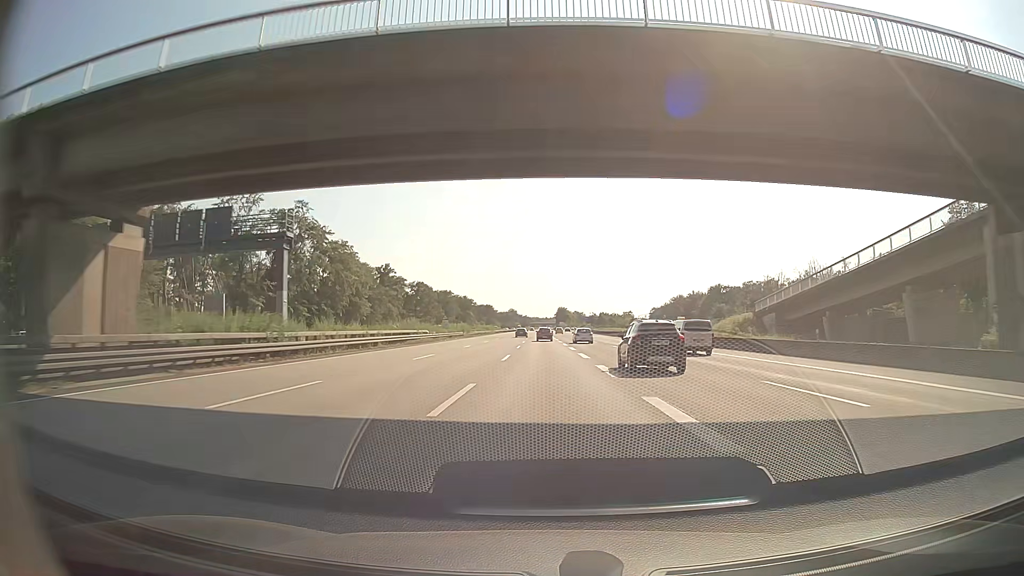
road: motorway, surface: asphalt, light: Day
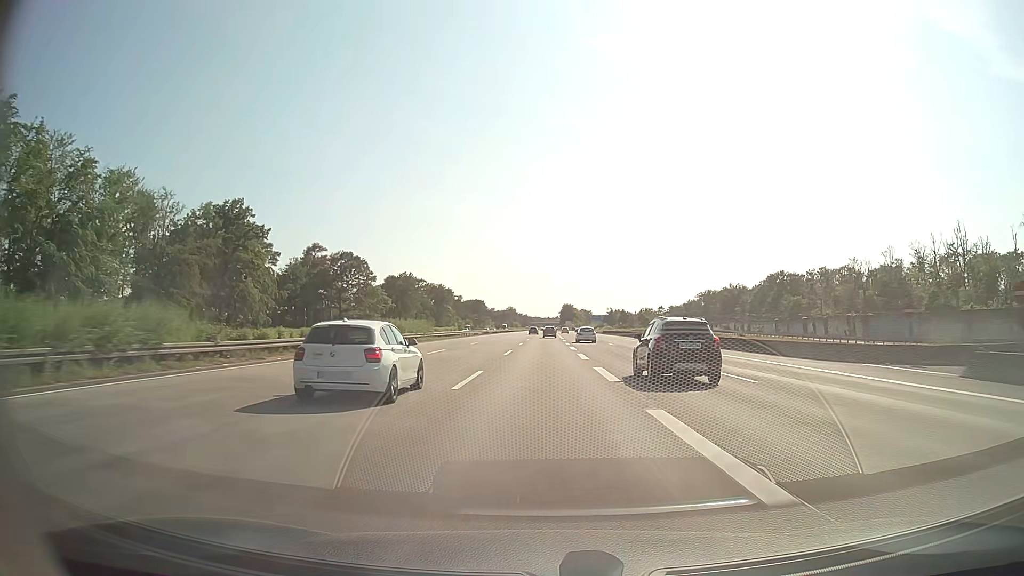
(-0.6, +87.0) m; 0°
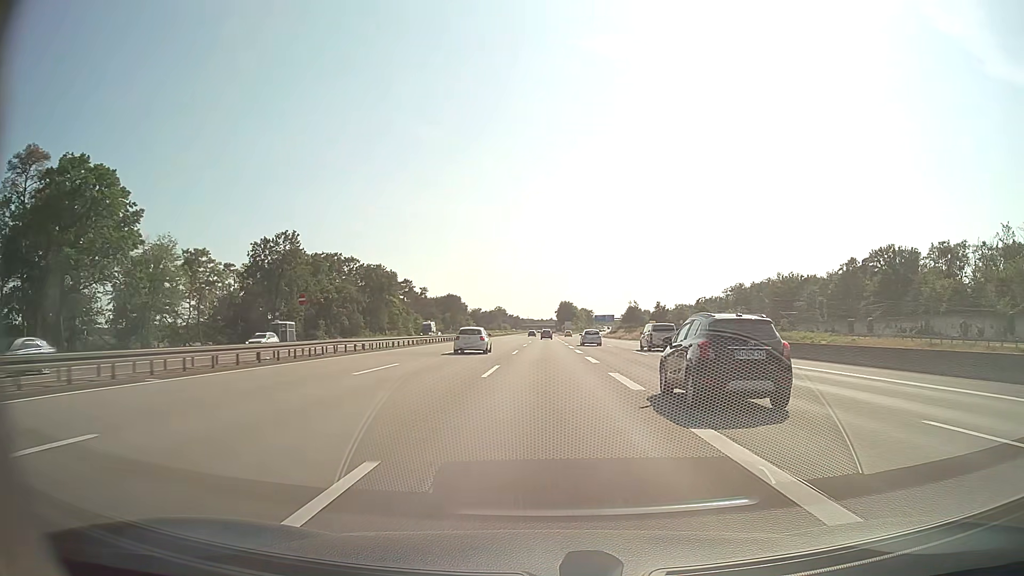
(+0.3, +87.0) m; +1°
(0, +10) (0, +20) (0, +30) (0, +40) (0, +50) (0, +60) (0, +70) (0, +80) (0, +90) (0, +100) m
